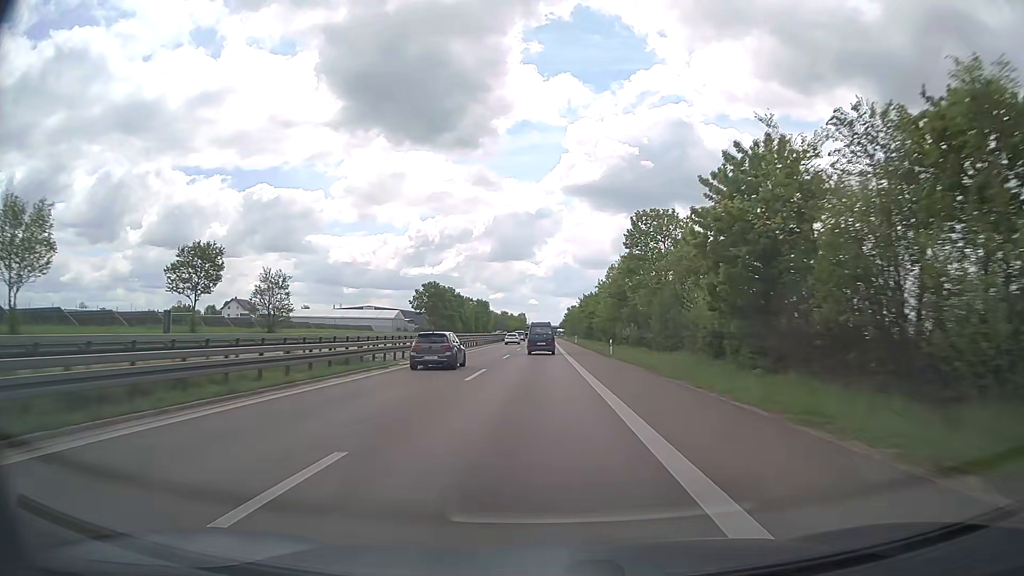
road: trunk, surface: asphalt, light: Day
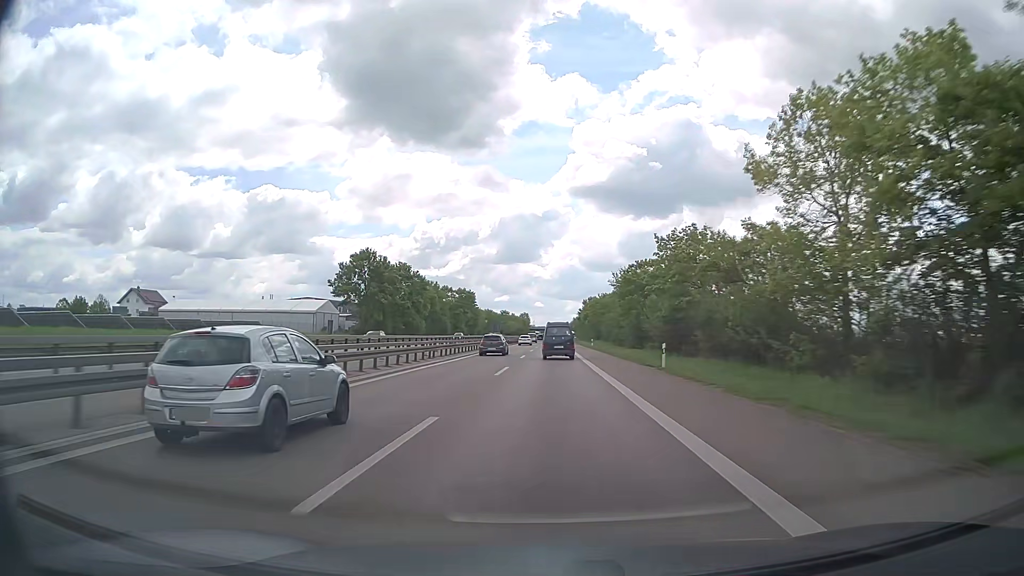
(-0.5, +68.8) m; -1°
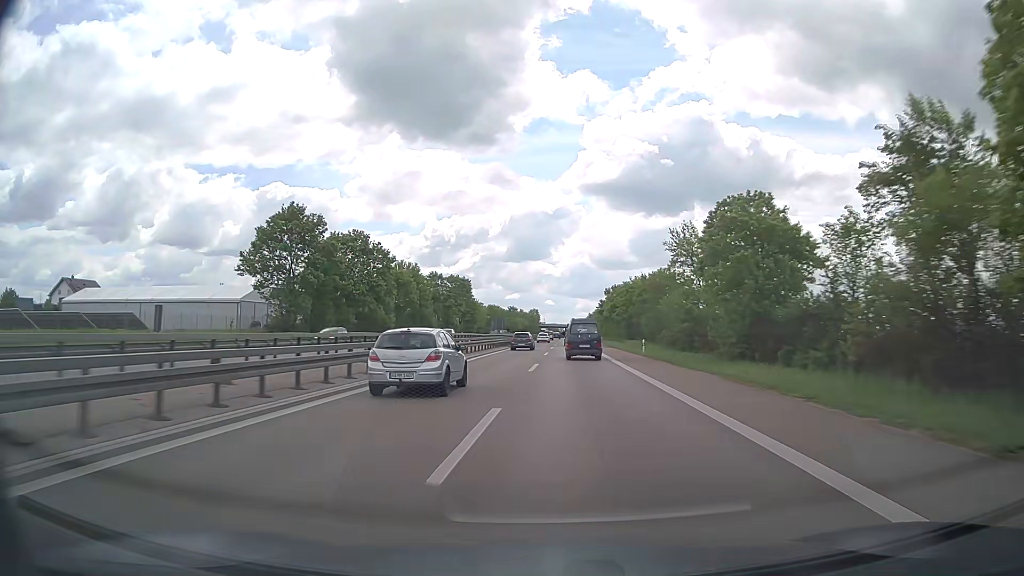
(-0.3, +35.1) m; -1°
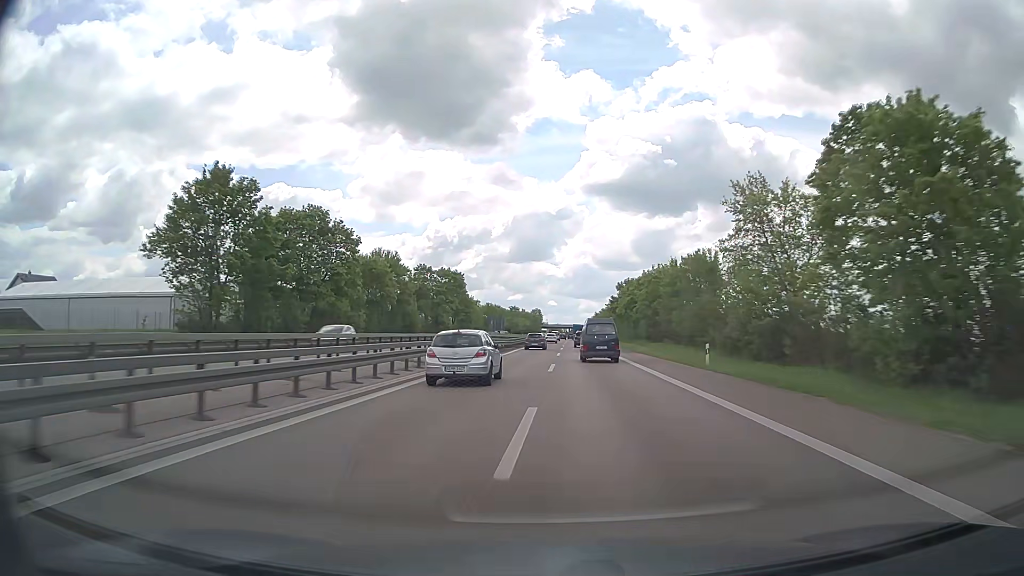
(-0.1, +17.7) m; 0°
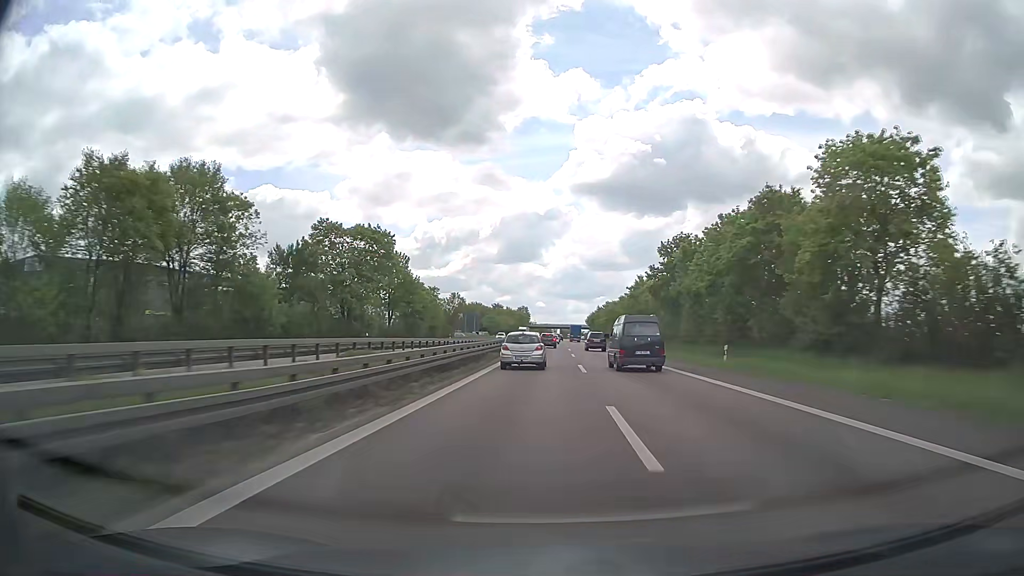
(+0.5, +53.8) m; +1°
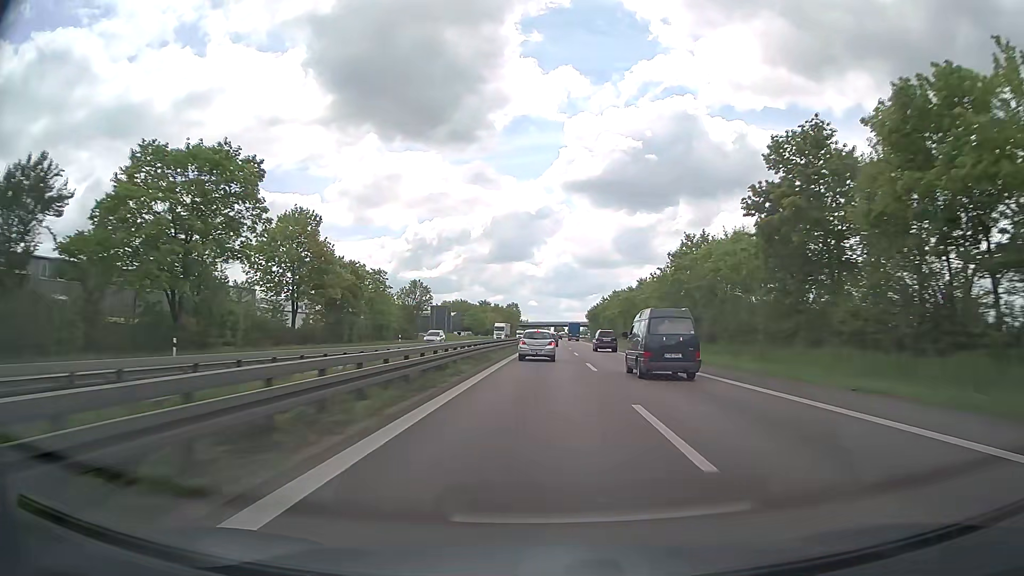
(+0.2, +36.2) m; +1°
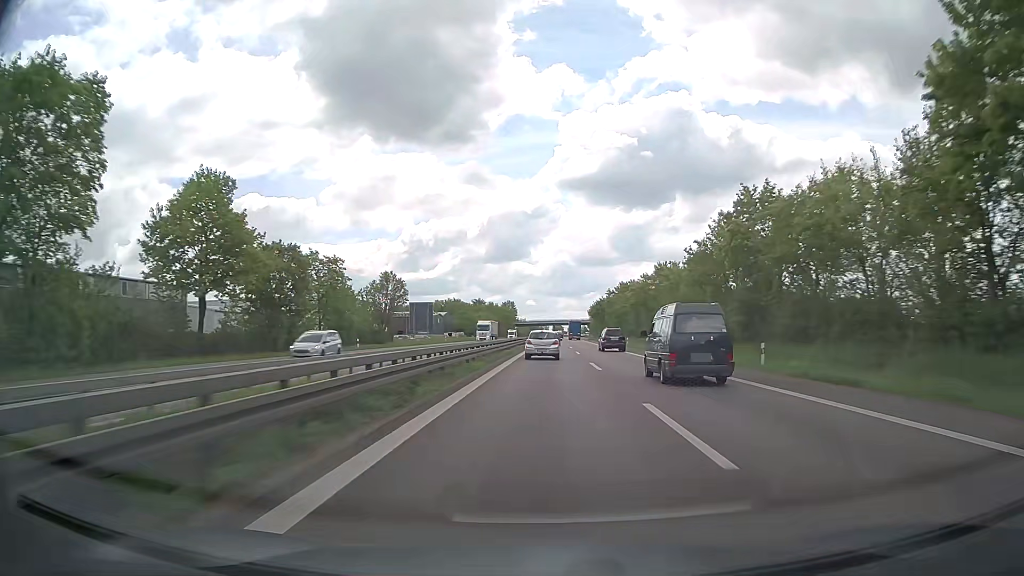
(0.0, +17.9) m; 0°
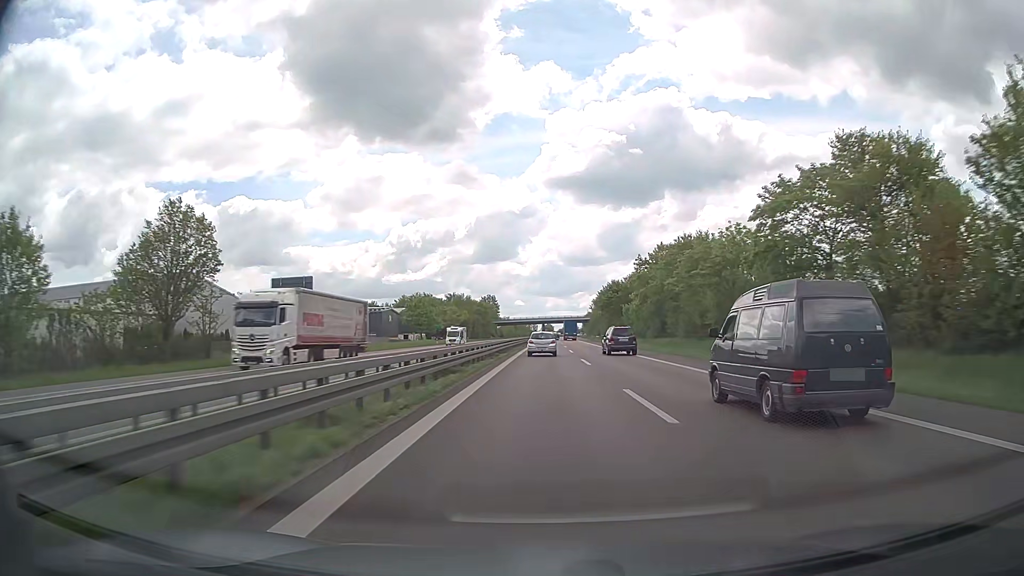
(+0.5, +52.7) m; +1°
(0, +10) (0, +20) (0, +30) (0, +40) (0, +50) (0, +60) (0, +70) (0, +80) (0, +90) (+1, +100) m
